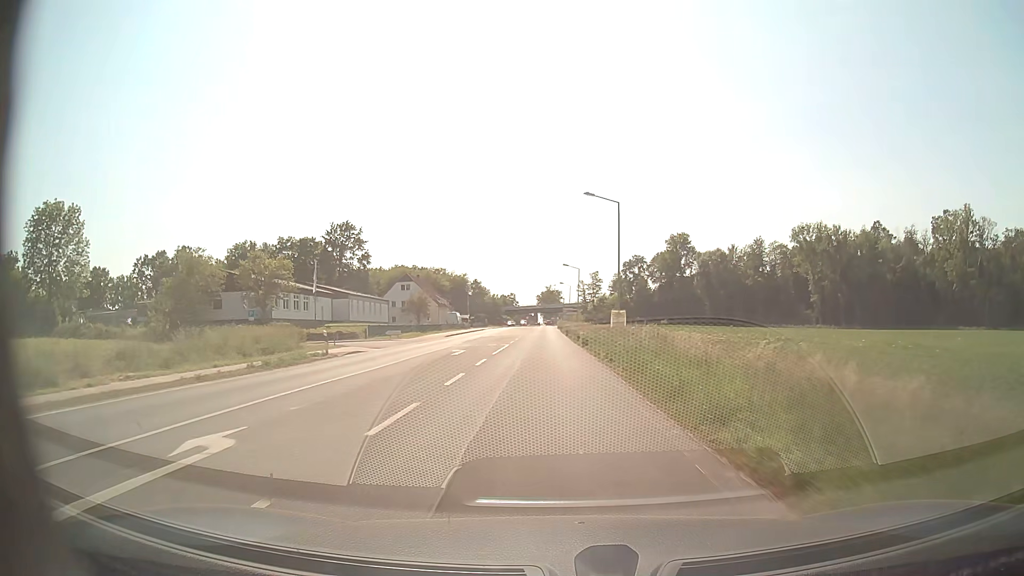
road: primary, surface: asphalt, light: Day
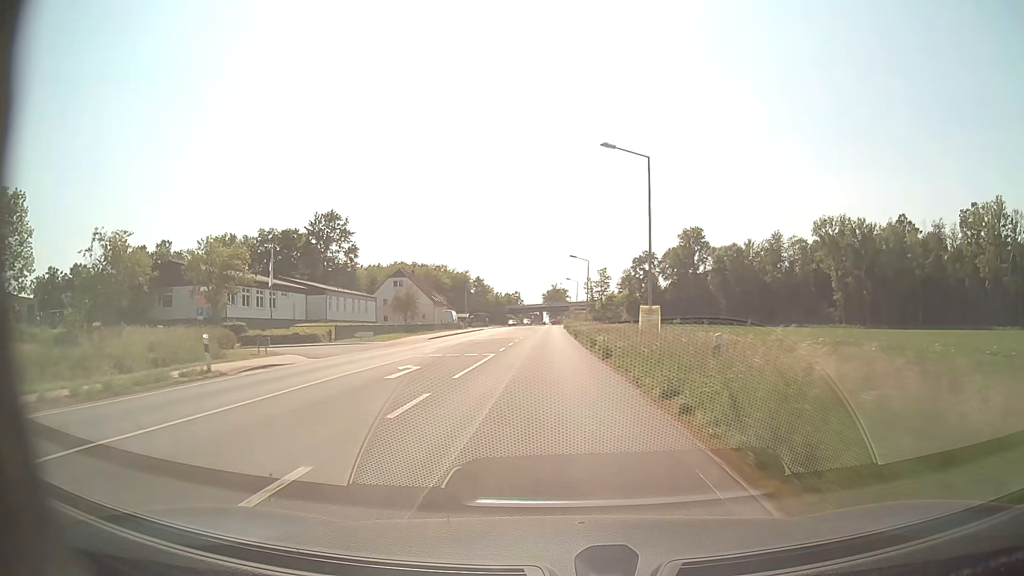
(-0.1, +10.9) m; -1°
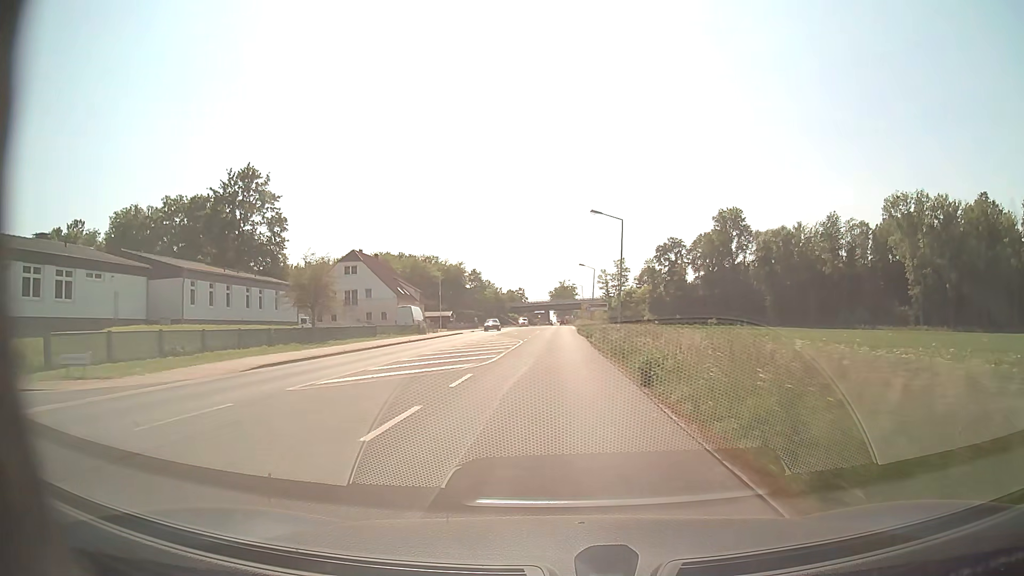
(-0.3, +32.7) m; -1°
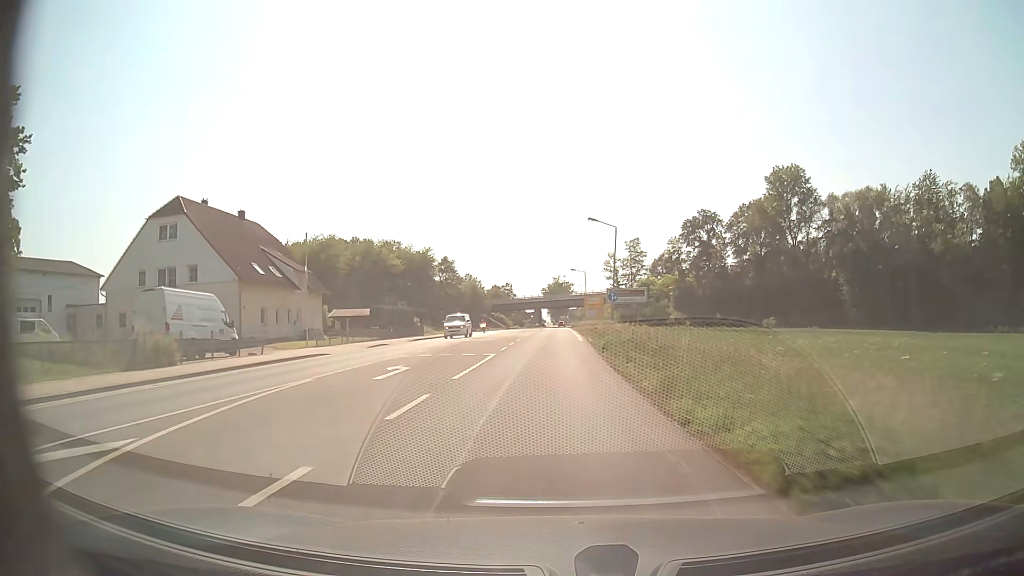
(+0.3, +43.7) m; +1°
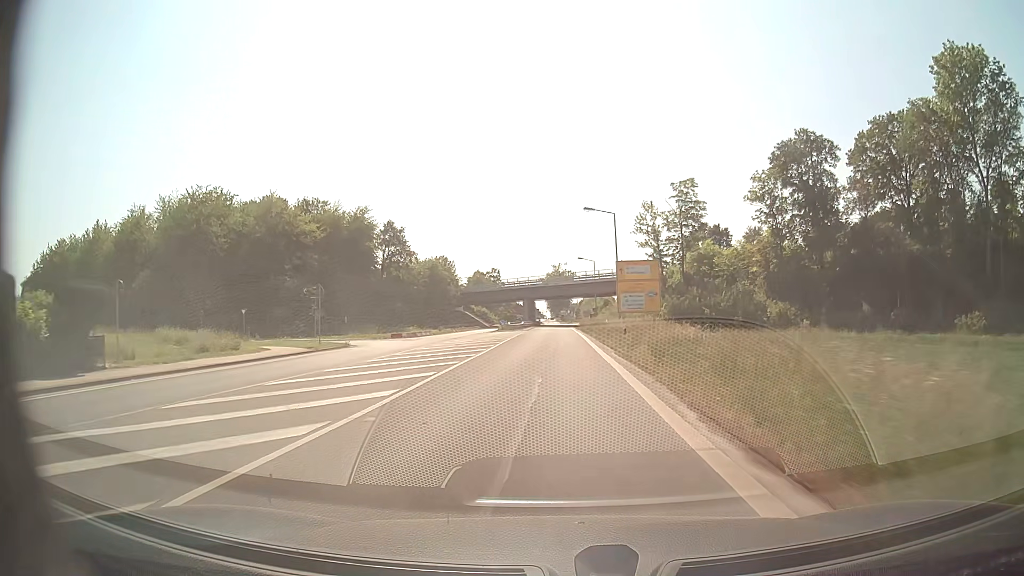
(+0.1, +54.6) m; 0°
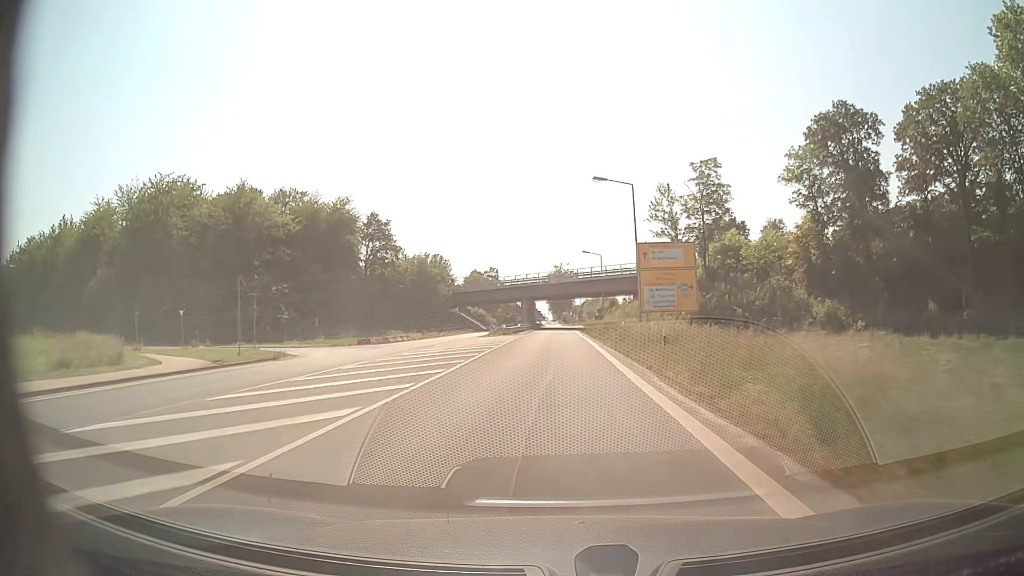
(0.0, +10.9) m; 0°
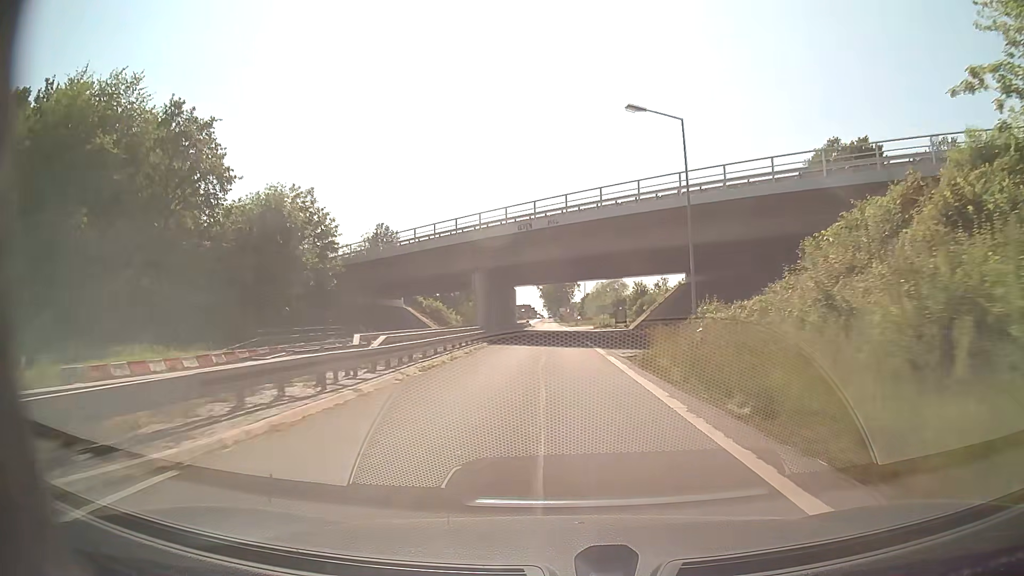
(+0.1, +54.8) m; 0°
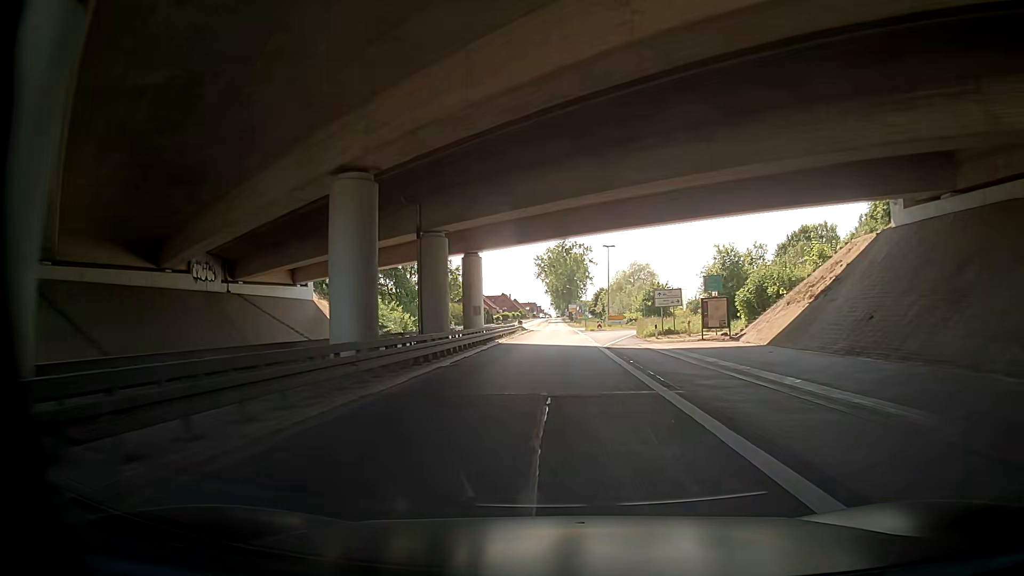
(-0.4, +44.0) m; -1°
(0, +10) (0, +20) (0, +30) (0, +40) (0, +50) (0, +60) (0, +70) (0, +80) (+1, +90) (+1, +100) m
